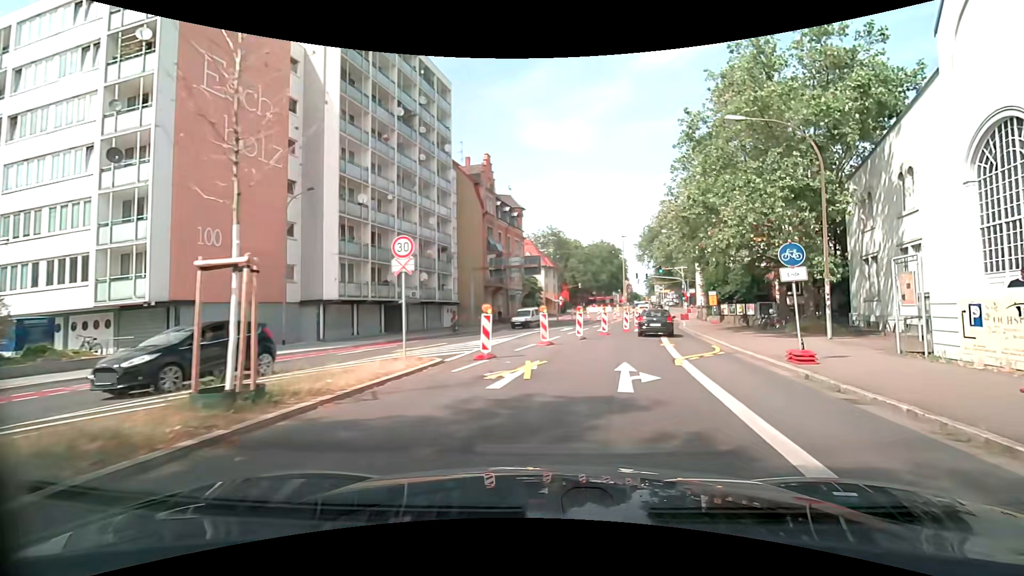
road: secondary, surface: asphalt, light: Day
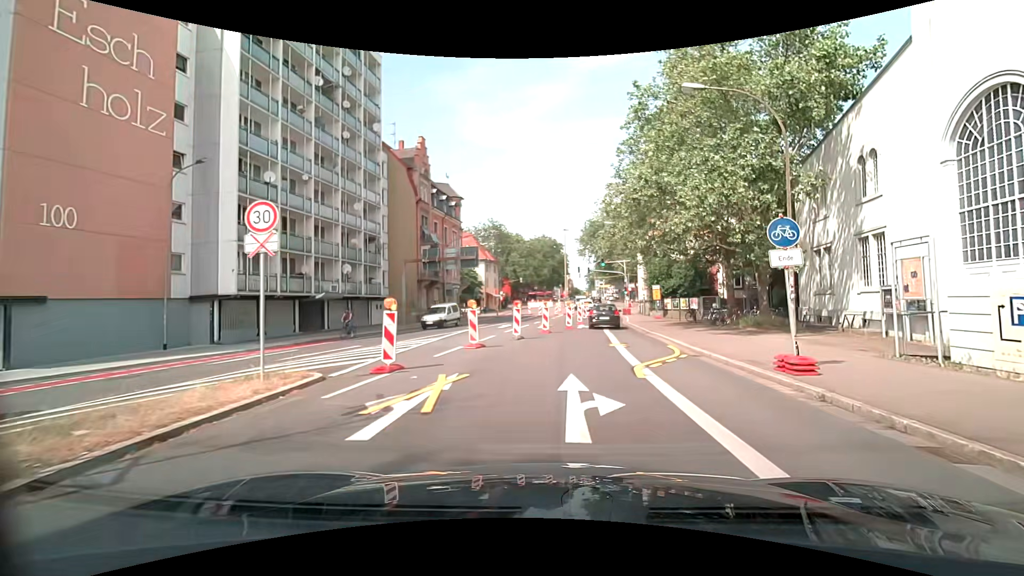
(+0.2, +3.5) m; +6°
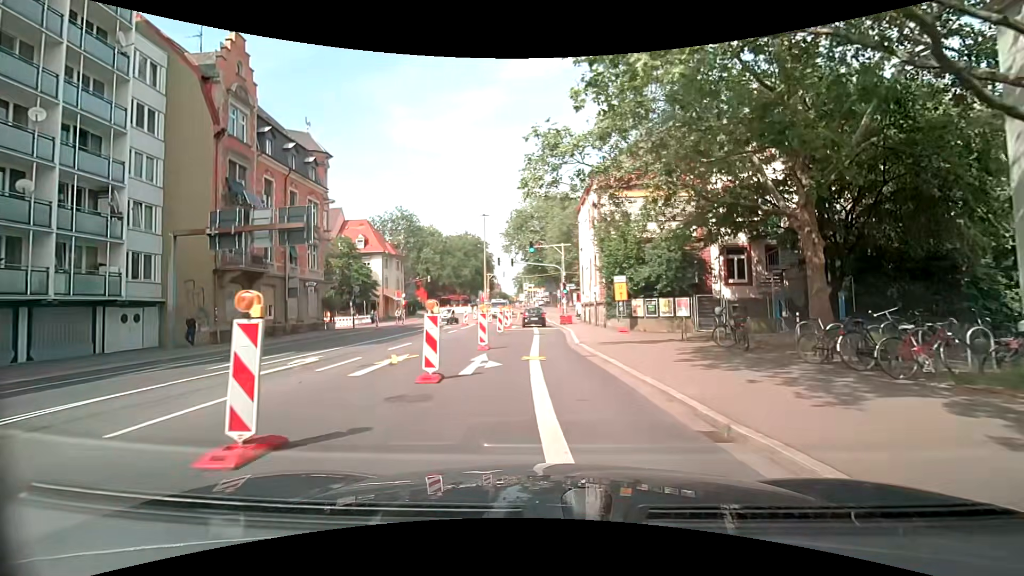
(+2.5, +19.5) m; +9°
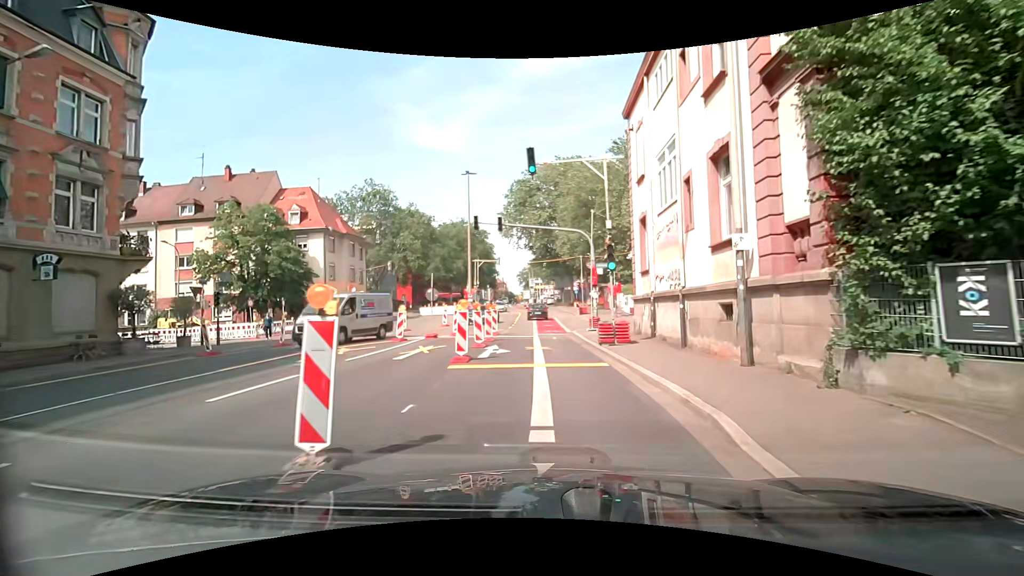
(-0.1, +22.2) m; 0°
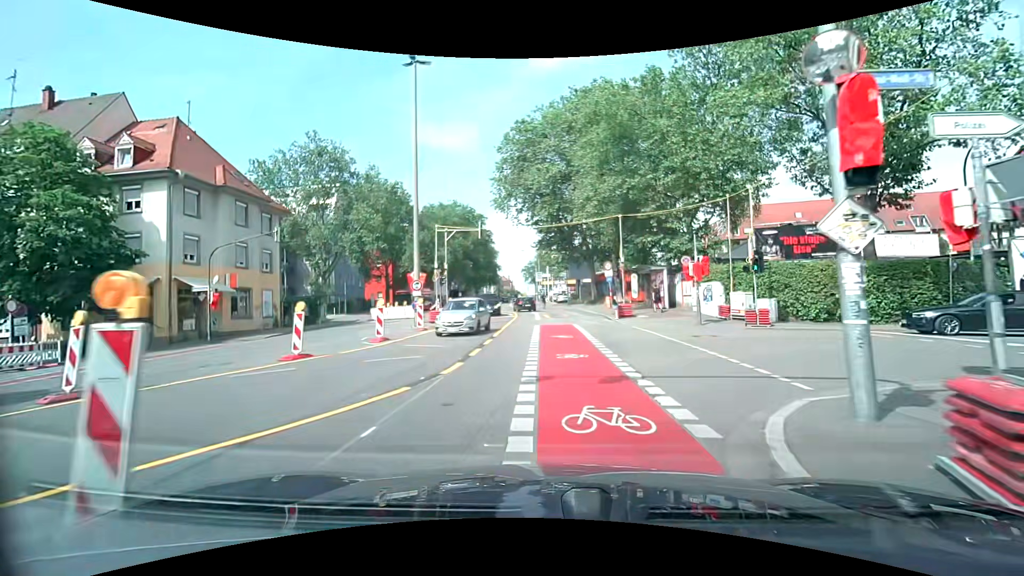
(-0.1, +22.6) m; -1°
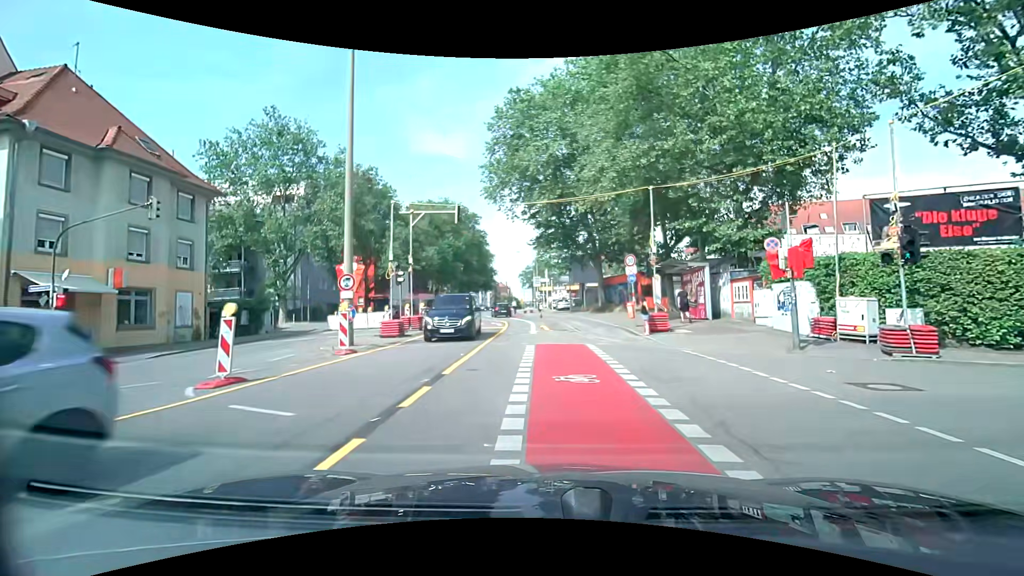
(+0.1, +8.9) m; +1°
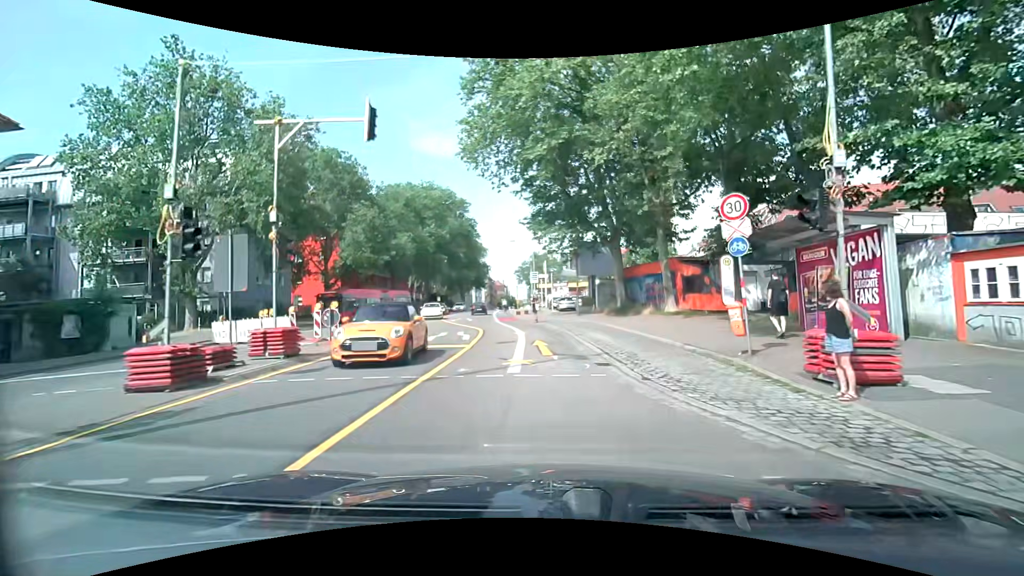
(0.0, +13.1) m; 0°
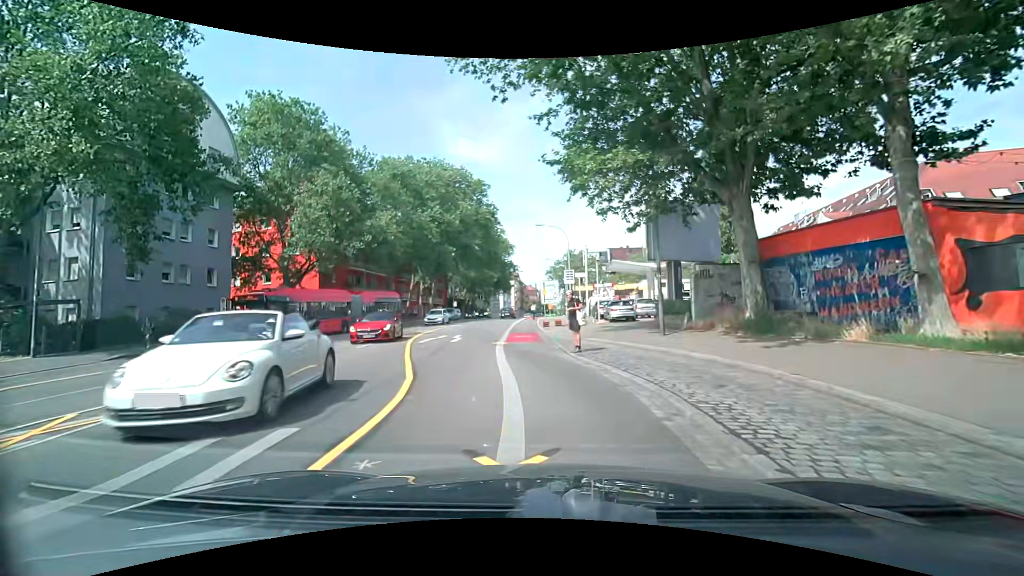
(-0.3, +17.5) m; -3°
(-1, +10) (-3, +20) (-4, +30) (-5, +40) (-5, +50) (-5, +60) (-5, +70) (-5, +80) (-5, +90) (-5, +100) m
